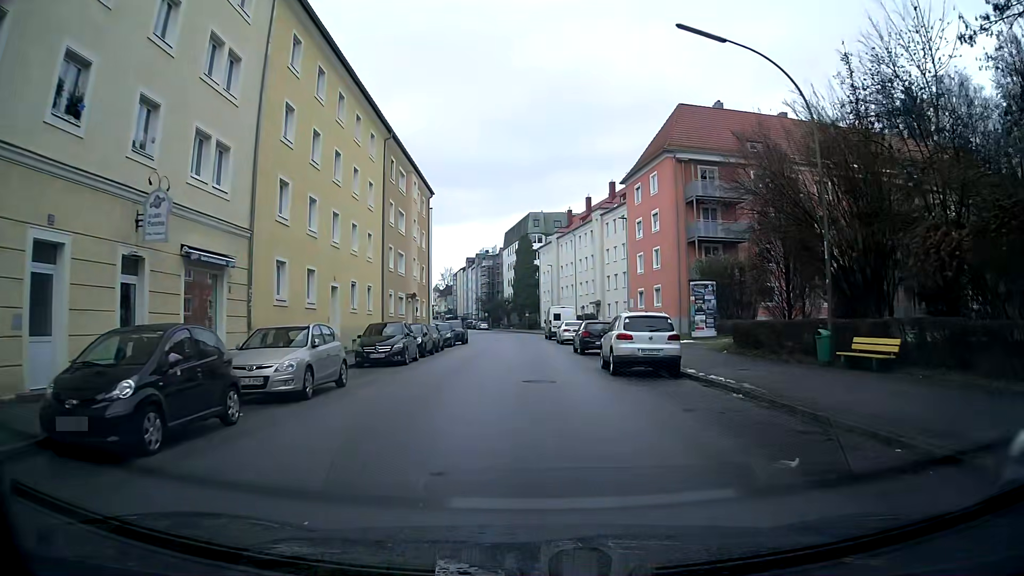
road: tertiary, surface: asphalt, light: Day
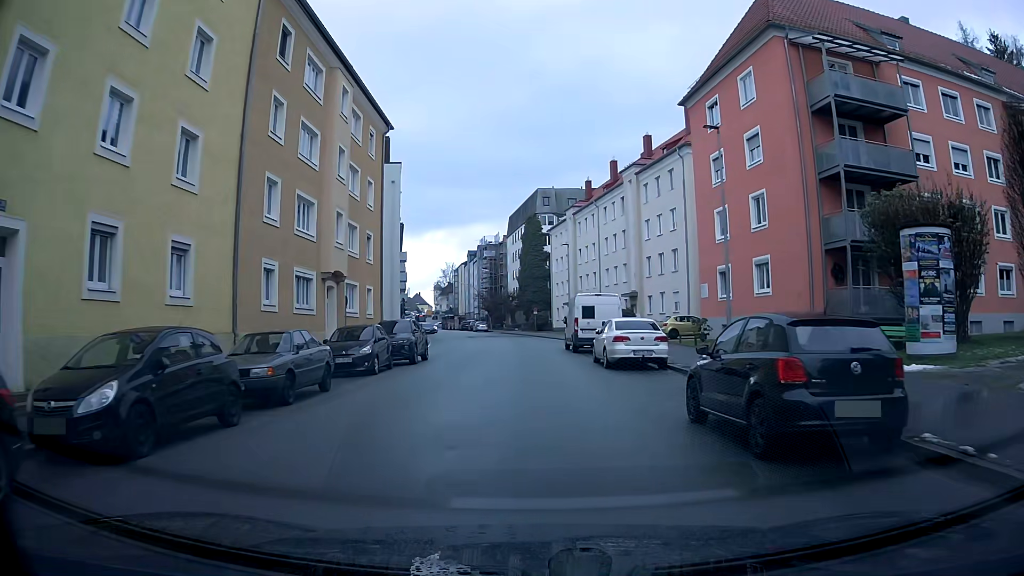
(-0.1, +21.9) m; -1°
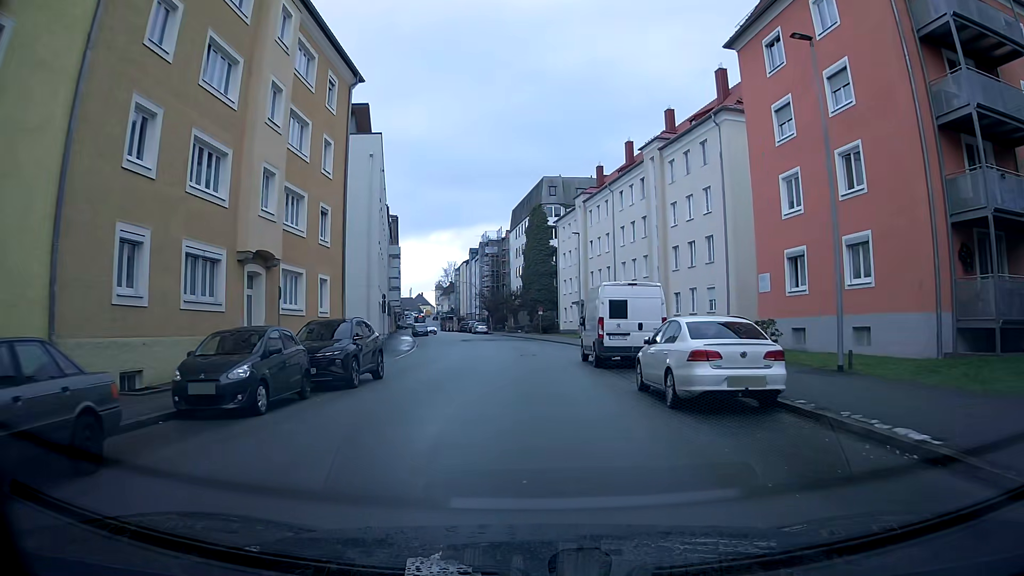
(-0.1, +8.8) m; -1°
(0, +10) (0, +20) (-1, +30) (-1, +40) (-2, +50) (-3, +60) (-5, +70) (-7, +80) (-10, +89) (-13, +98) m
